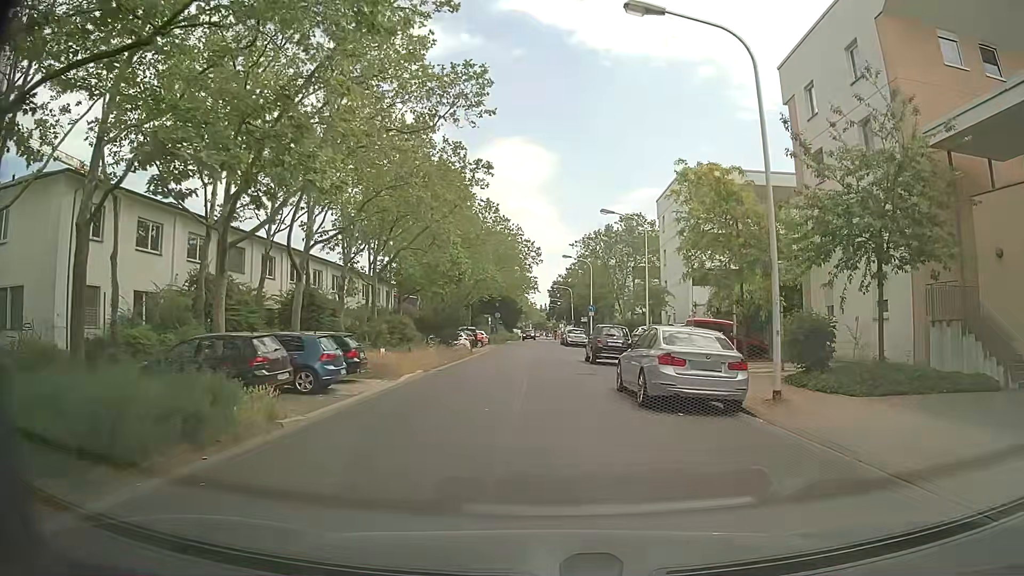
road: secondary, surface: asphalt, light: Day
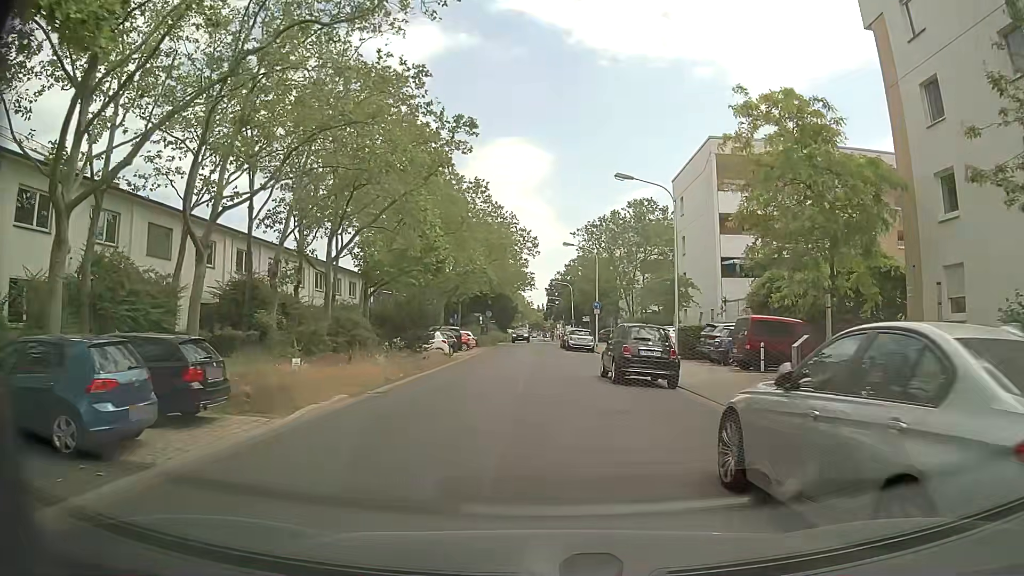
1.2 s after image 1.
(-0.1, +8.9) m; 0°
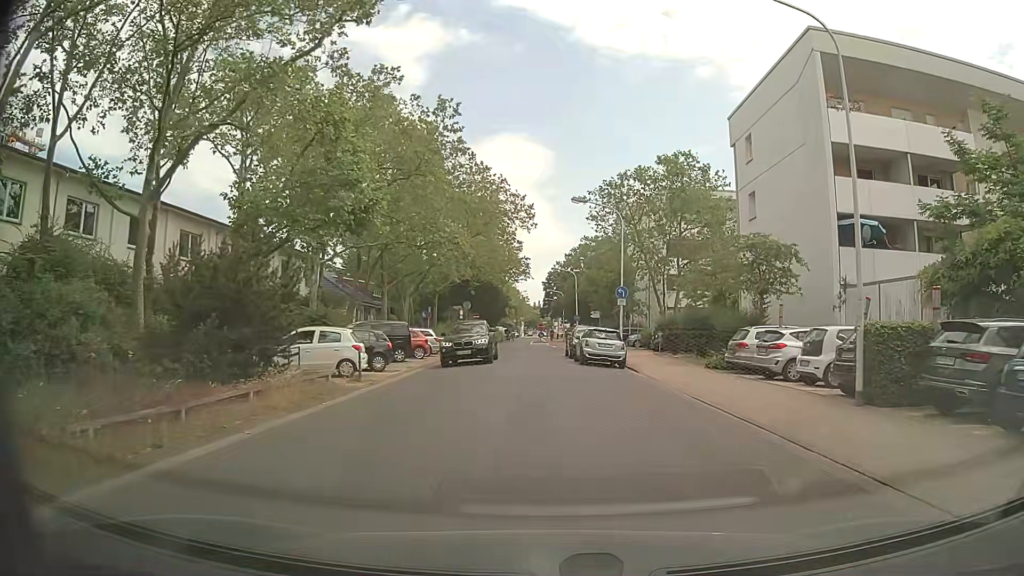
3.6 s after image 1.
(-0.1, +17.0) m; -1°
